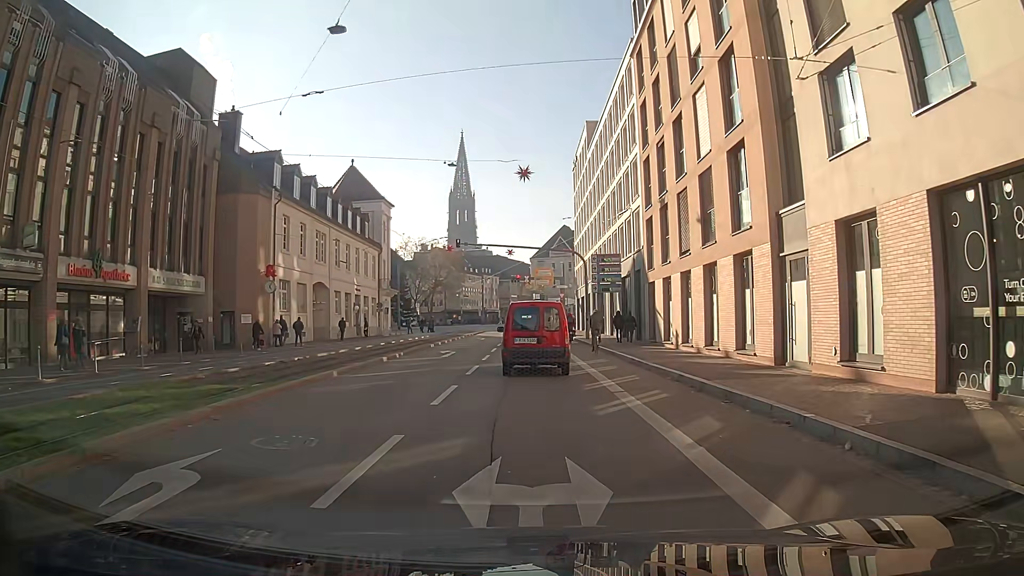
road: primary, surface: asphalt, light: Day
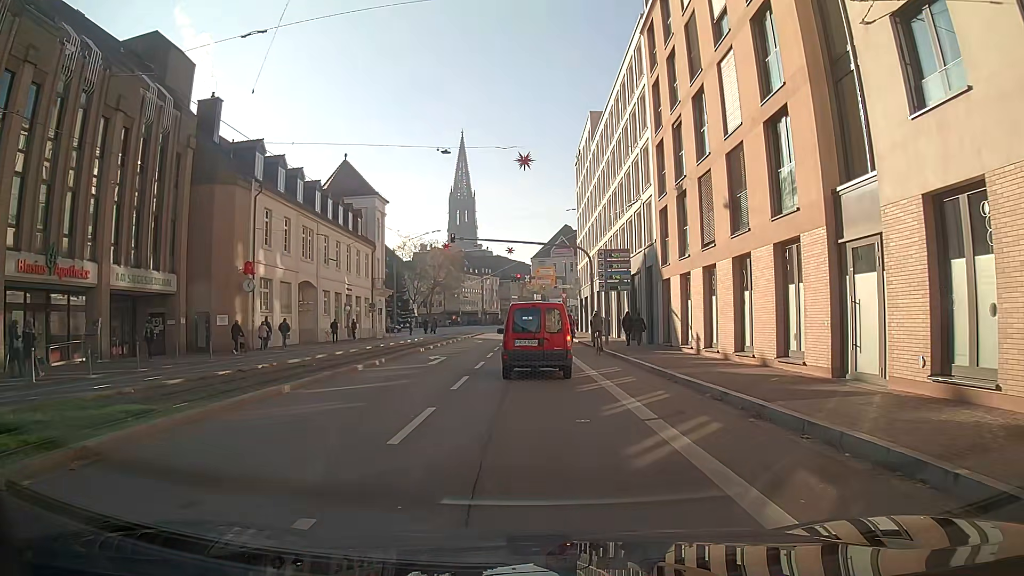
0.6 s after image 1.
(0.0, +3.3) m; +1°
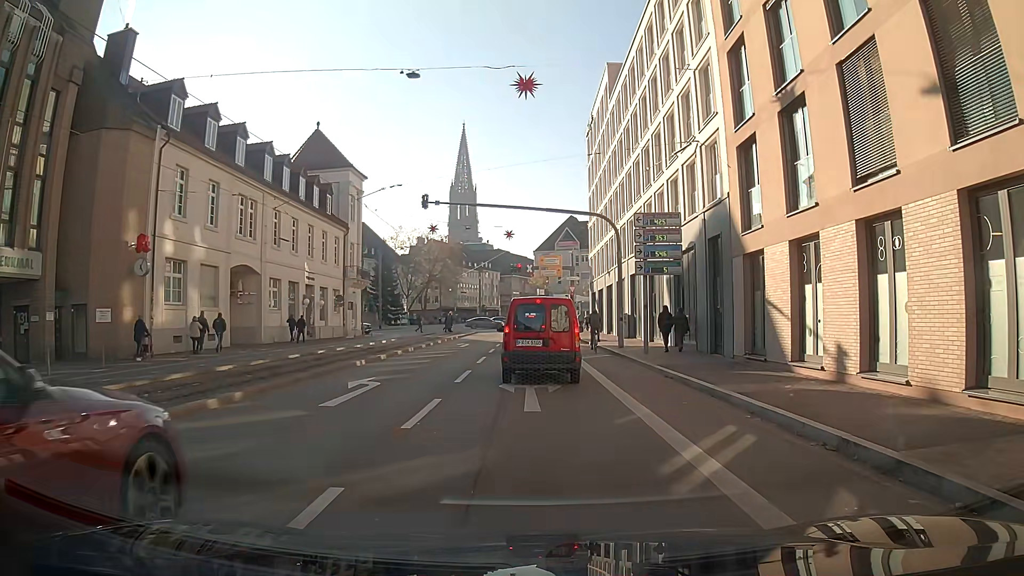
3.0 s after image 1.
(+0.4, +11.2) m; +2°
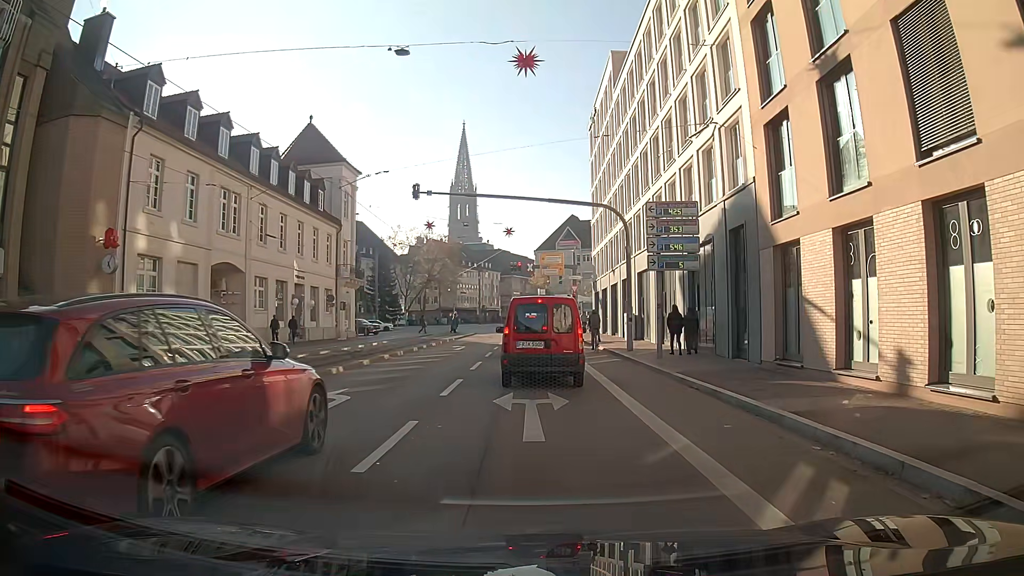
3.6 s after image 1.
(0.0, +2.4) m; -1°
